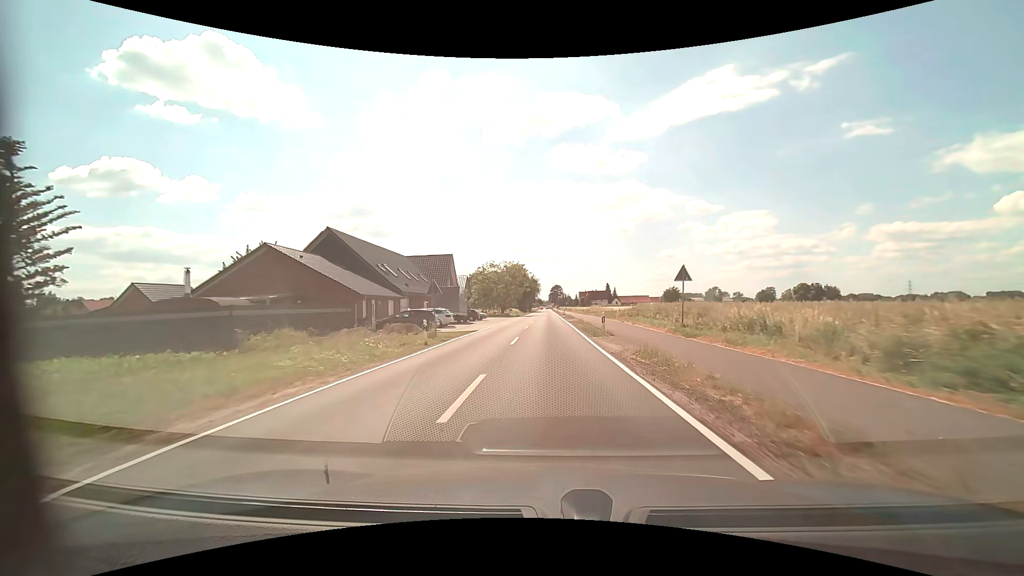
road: tertiary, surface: asphalt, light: Day
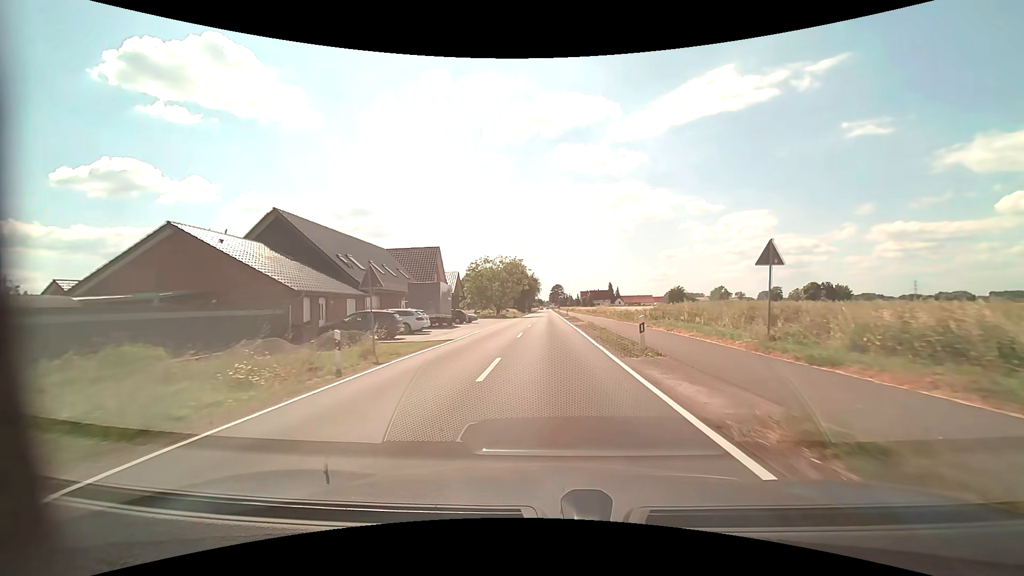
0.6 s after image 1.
(0.0, +8.9) m; 0°
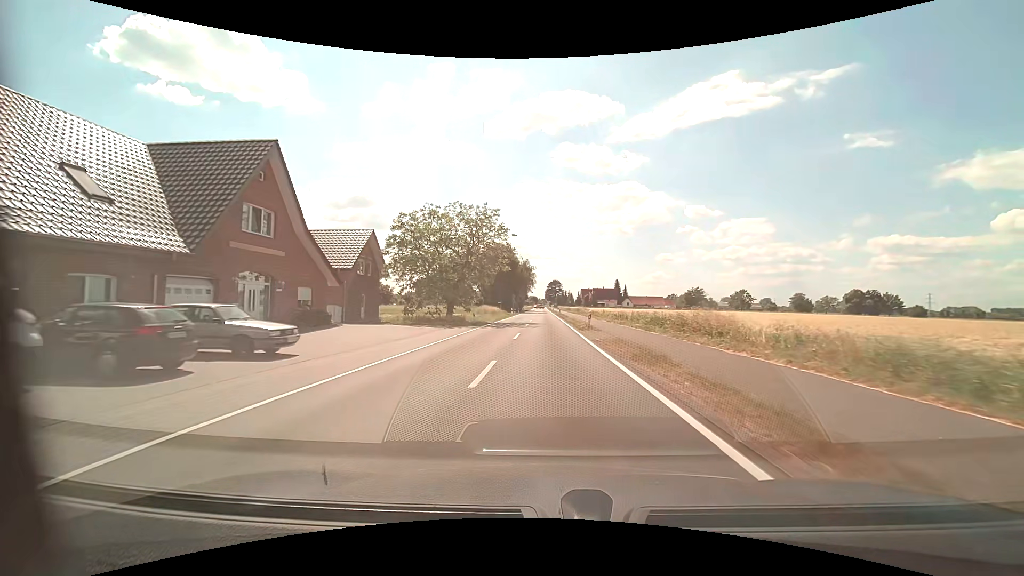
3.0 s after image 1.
(0.0, +37.1) m; +1°
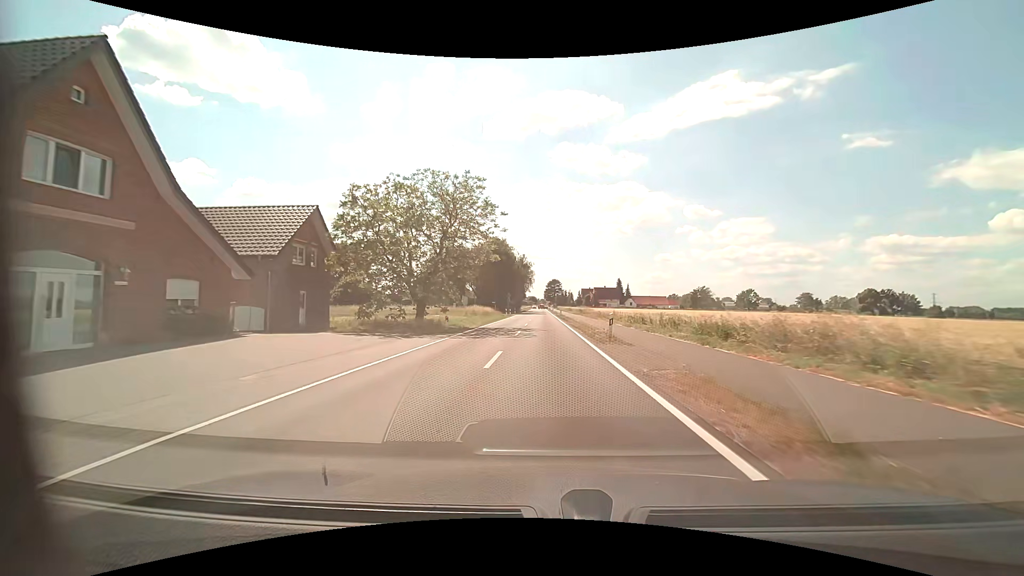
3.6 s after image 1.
(0.0, +9.5) m; 0°
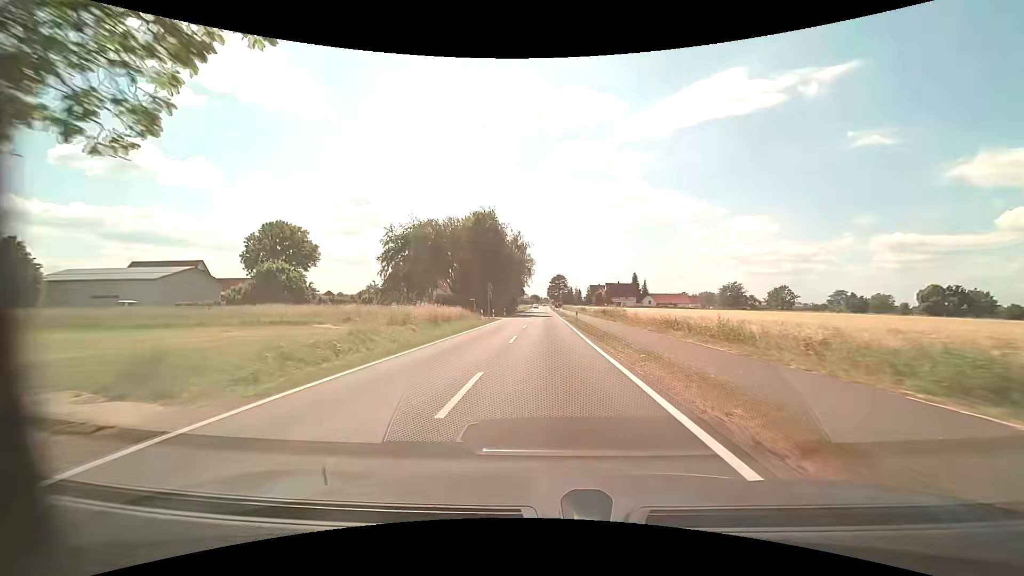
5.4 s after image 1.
(0.0, +28.9) m; 0°
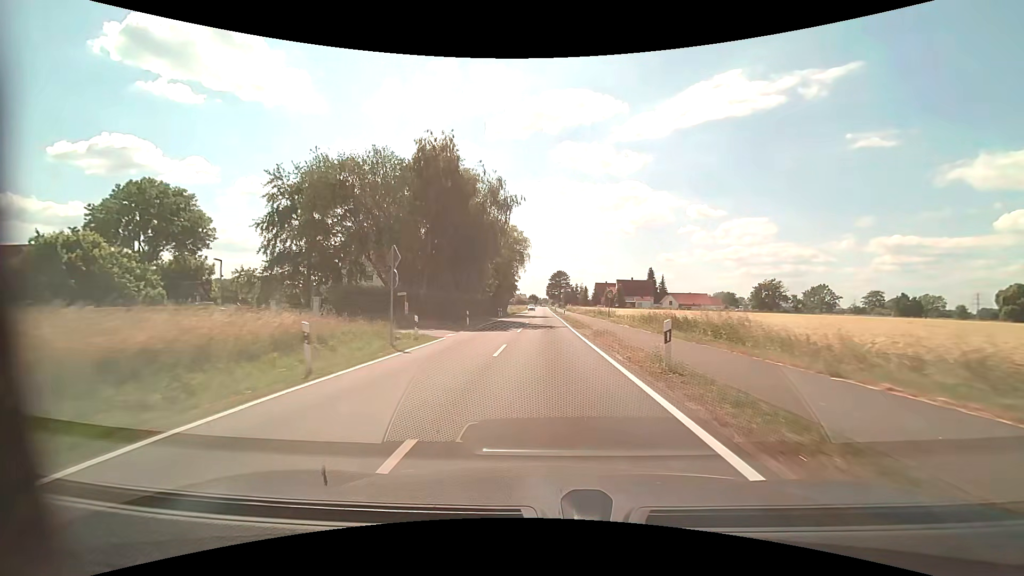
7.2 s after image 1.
(0.0, +29.0) m; 0°
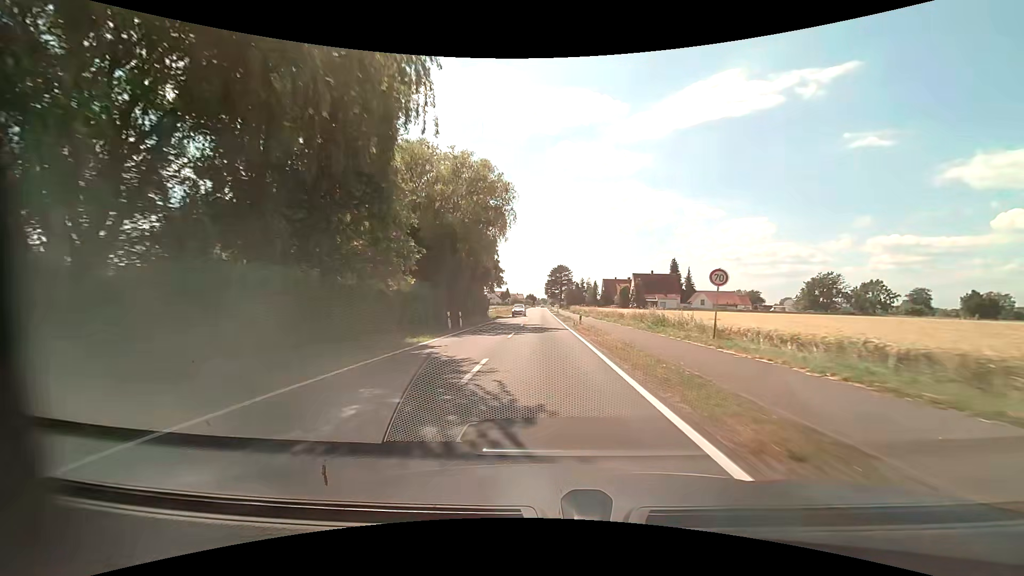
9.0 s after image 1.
(0.0, +28.8) m; 0°
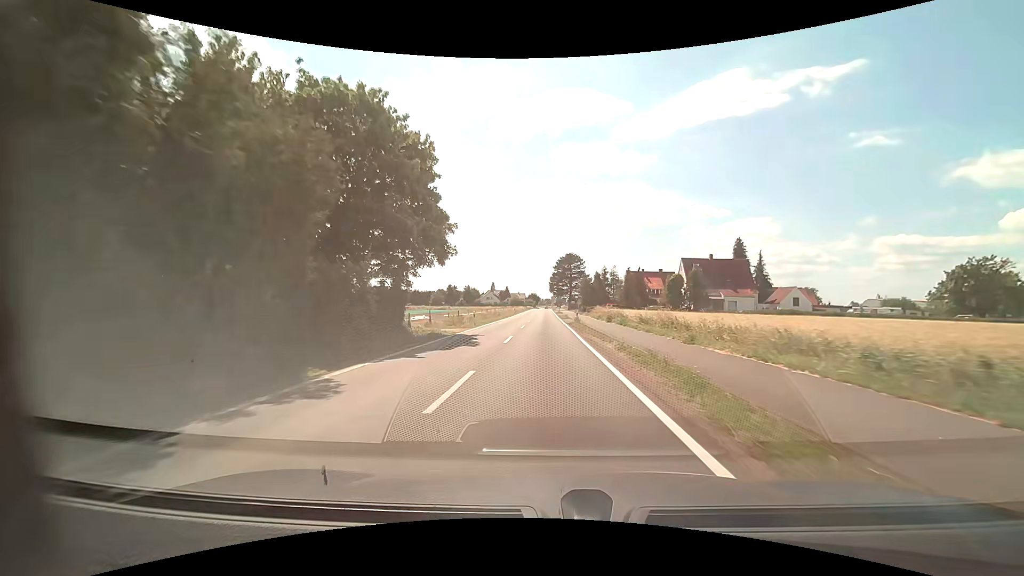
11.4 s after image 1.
(0.0, +38.3) m; 0°
(0, +10) (0, +20) (0, +30) (0, +40) (0, +50) (0, +60) (0, +70) (0, +80) (0, +90) (0, +100) m
